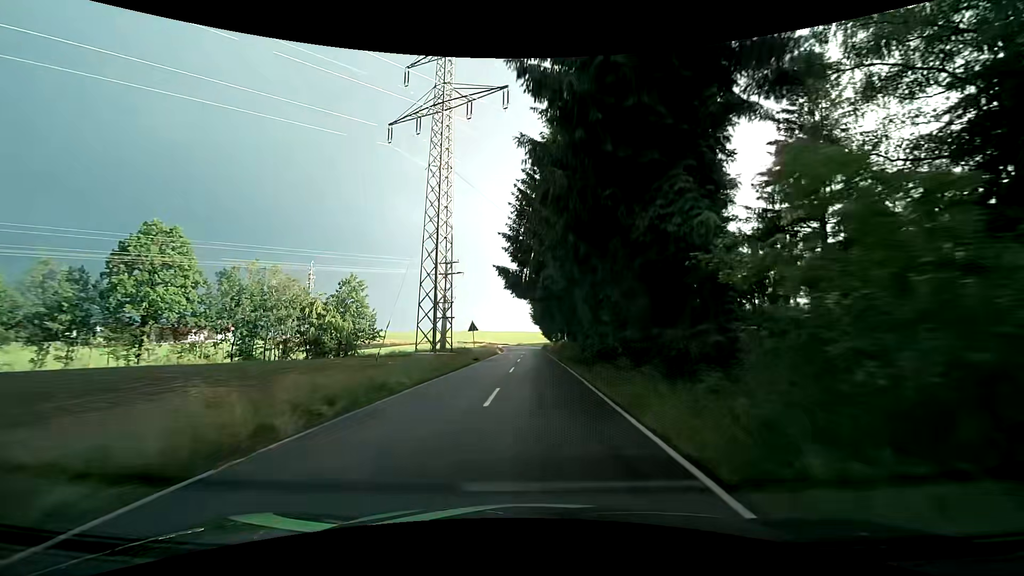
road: tertiary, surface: asphalt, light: Day
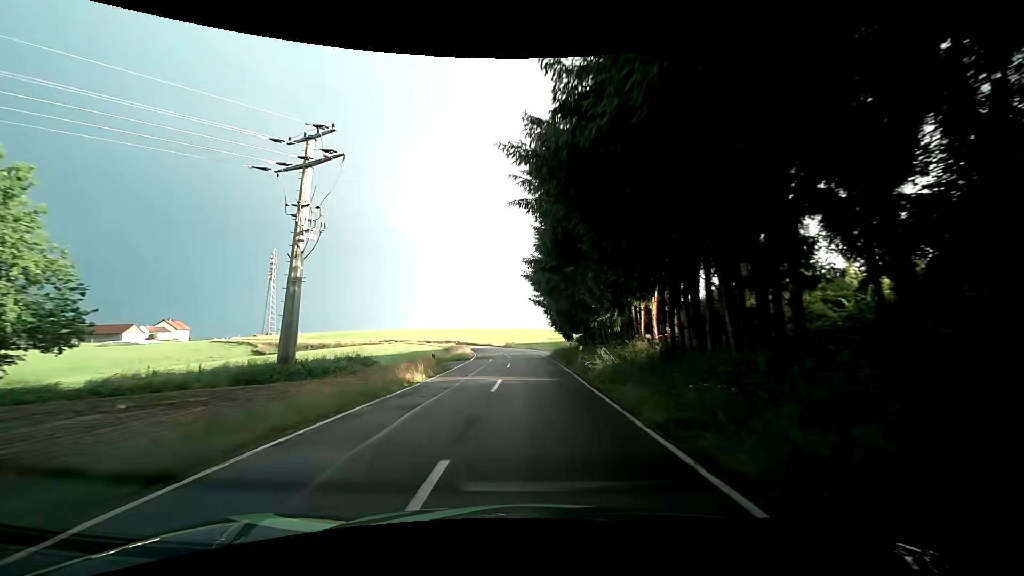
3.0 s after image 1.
(-0.2, +44.1) m; 0°
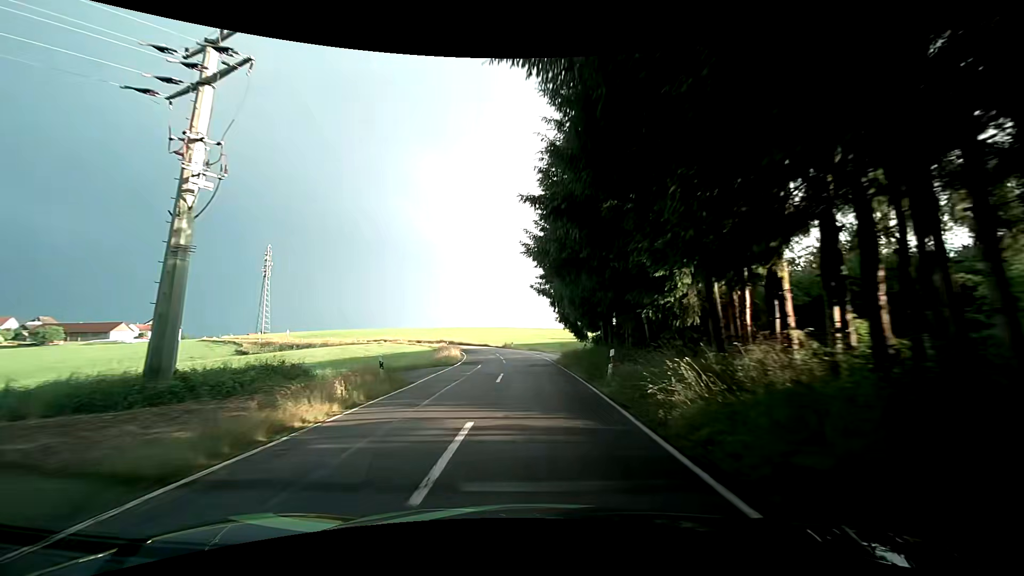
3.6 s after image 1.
(0.0, +8.9) m; 0°
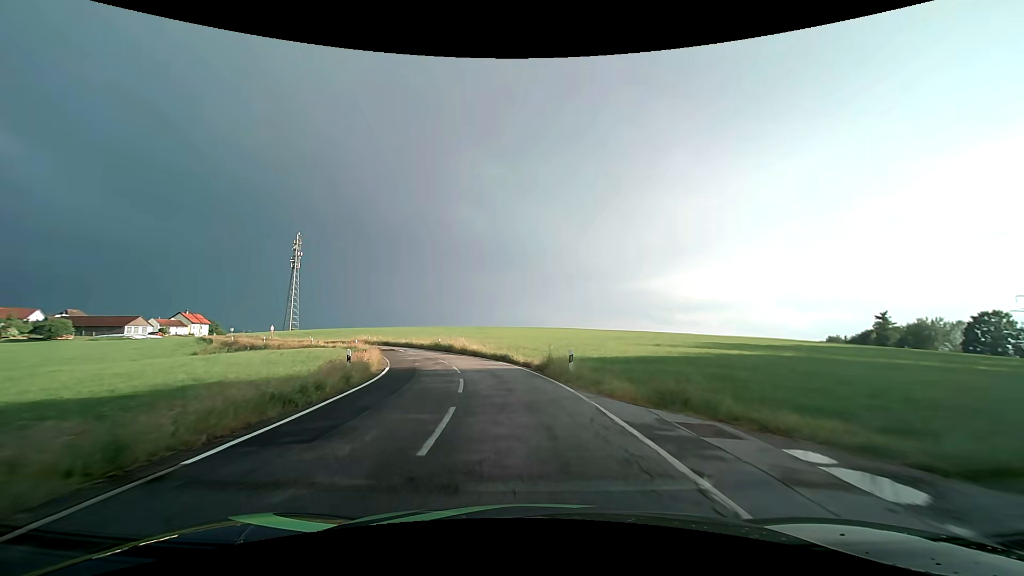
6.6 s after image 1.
(-1.0, +42.4) m; -6°
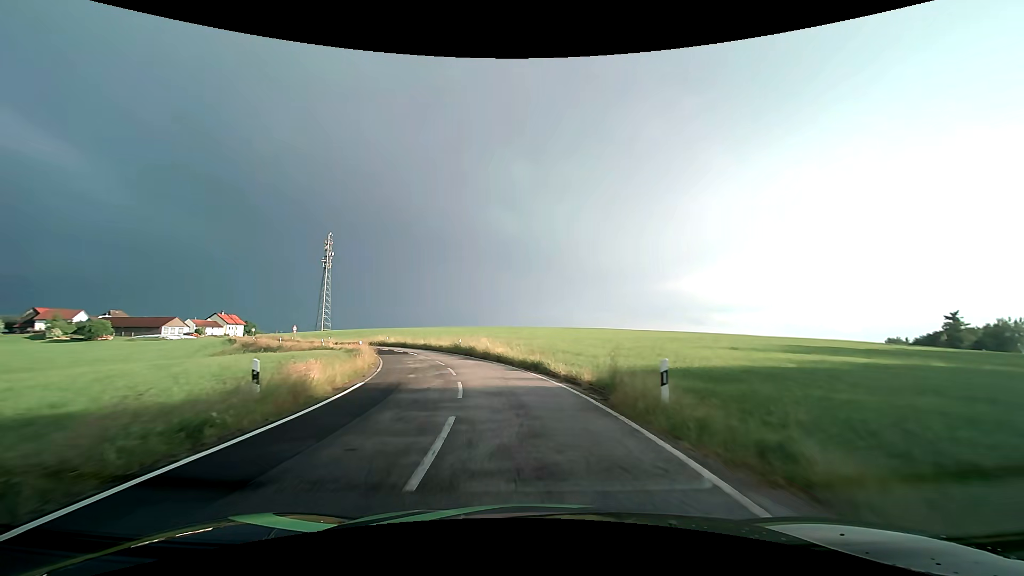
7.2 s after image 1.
(-0.2, +8.0) m; -4°
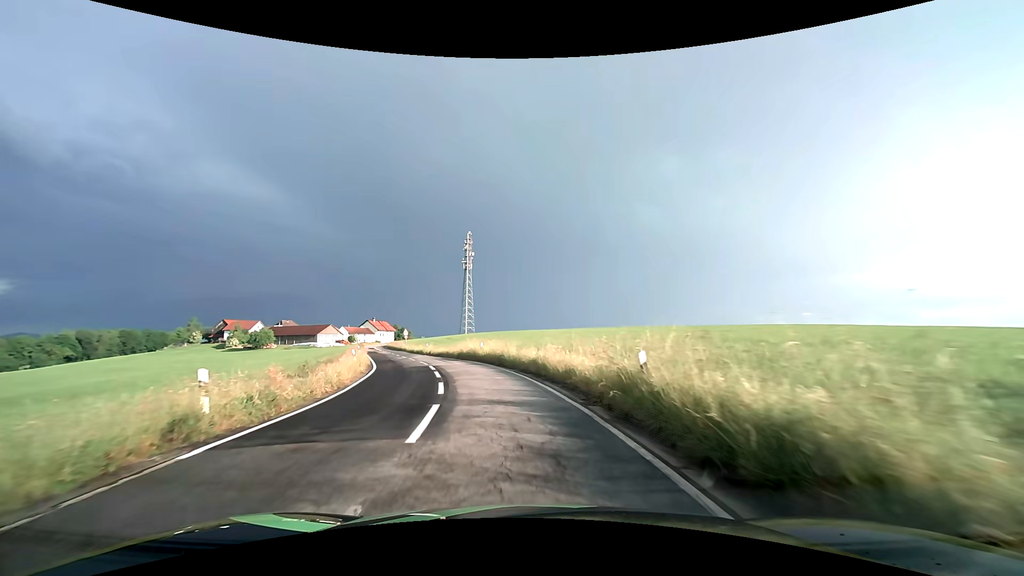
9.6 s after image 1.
(-4.3, +30.2) m; -17°
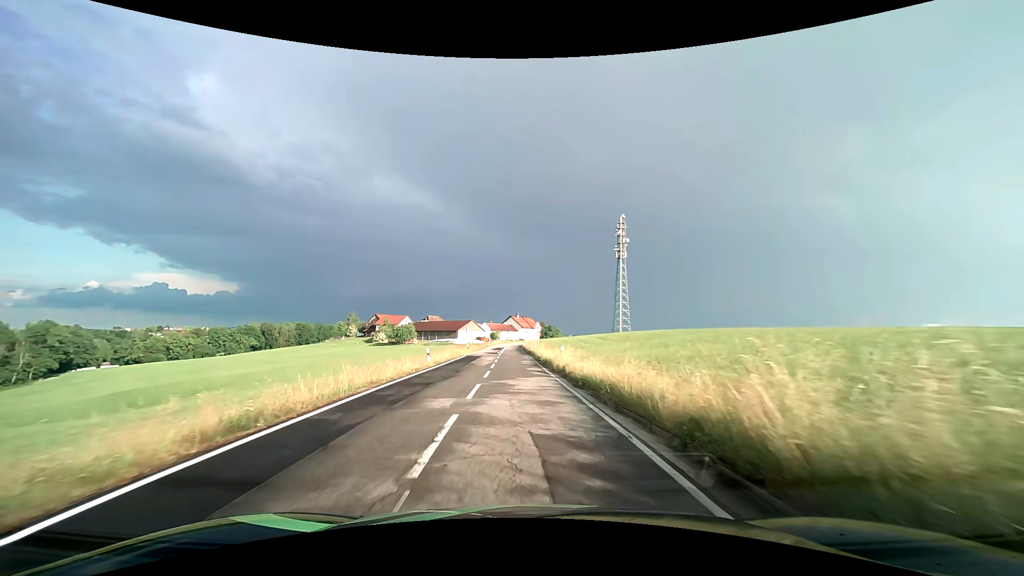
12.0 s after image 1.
(-4.8, +29.1) m; -17°
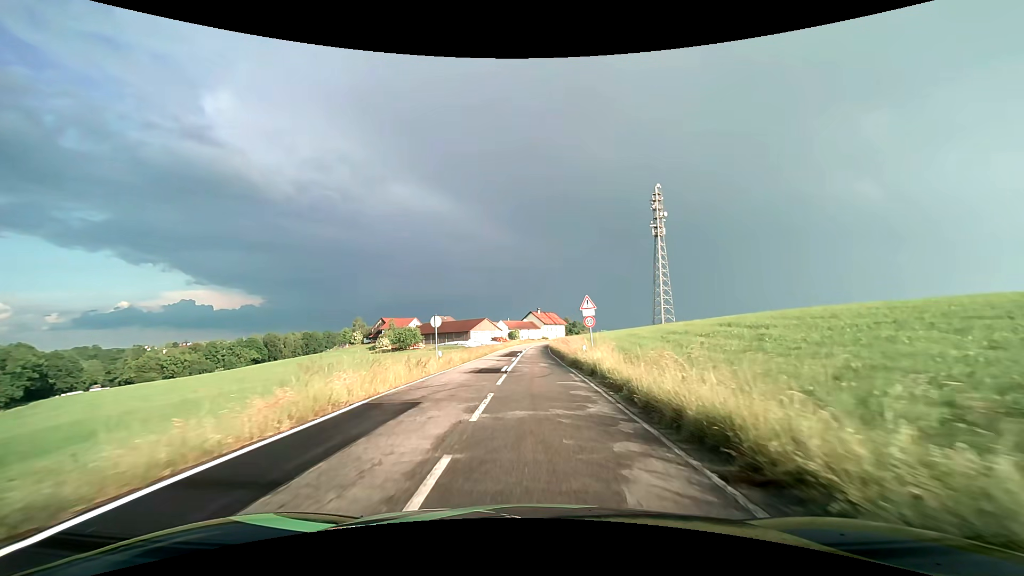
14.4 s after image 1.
(-1.2, +30.2) m; -2°
(0, +10) (0, +20) (0, +30) (0, +40) (0, +50) (0, +60) (+1, +70) (+1, +80) (+2, +90) (+3, +100) m
